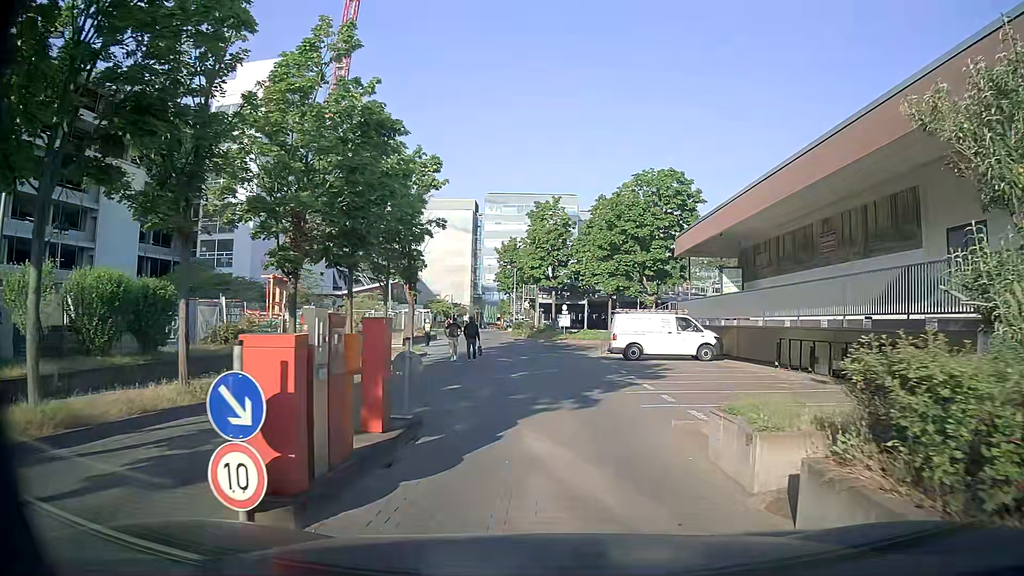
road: service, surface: paving_stones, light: Day
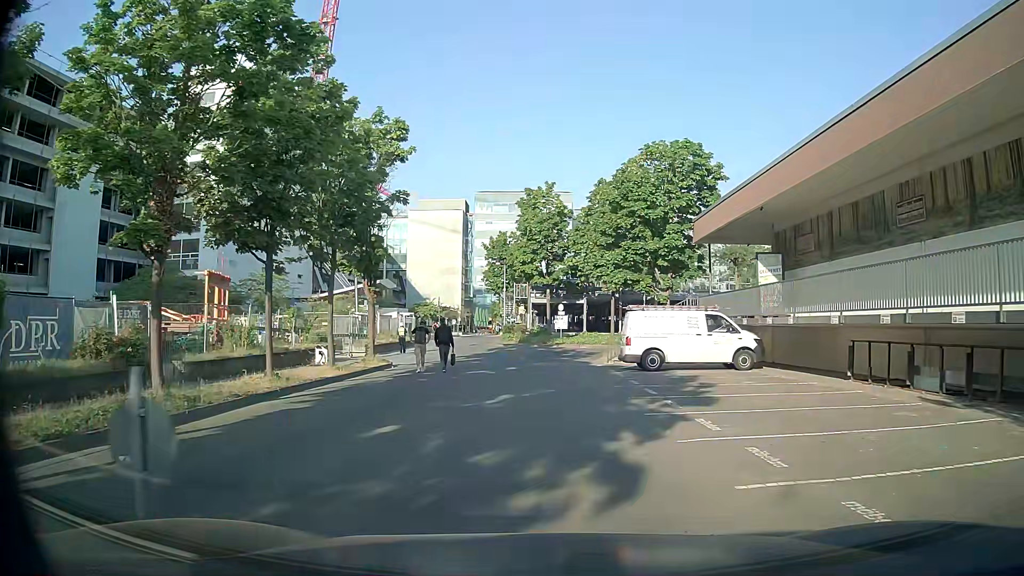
(0.0, +6.2) m; -1°
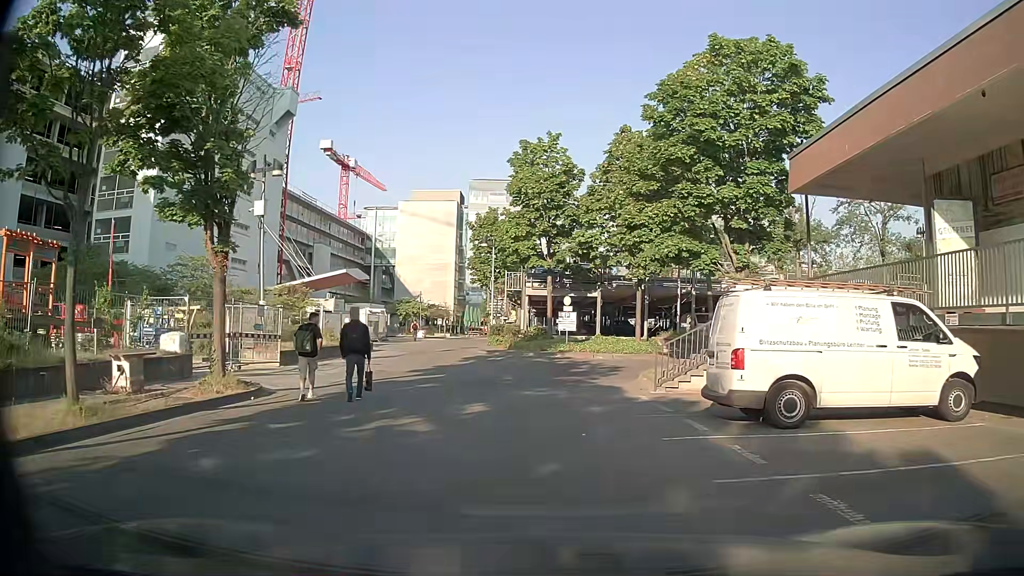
(+0.1, +12.3) m; 0°
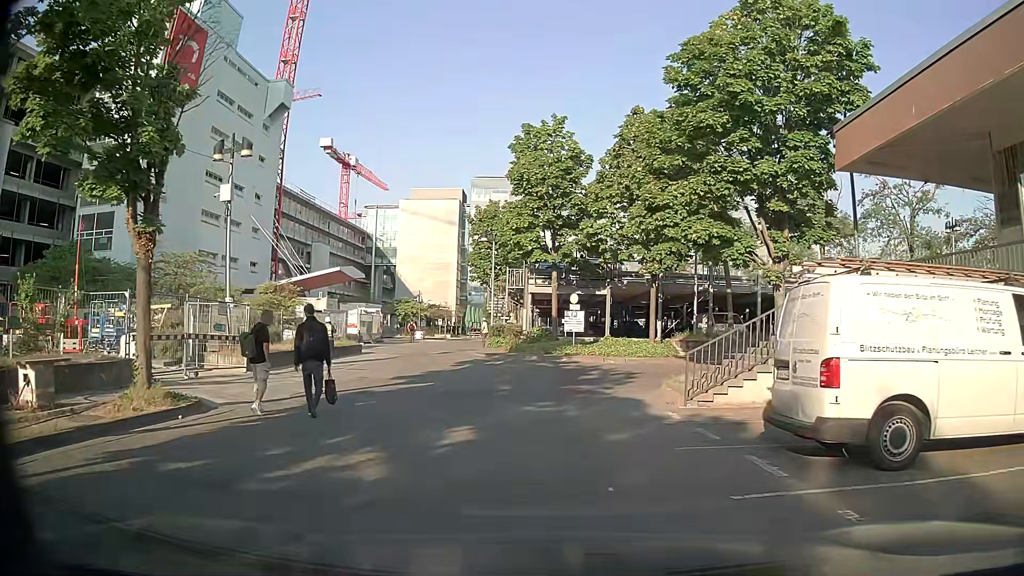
(0.0, +3.0) m; +1°
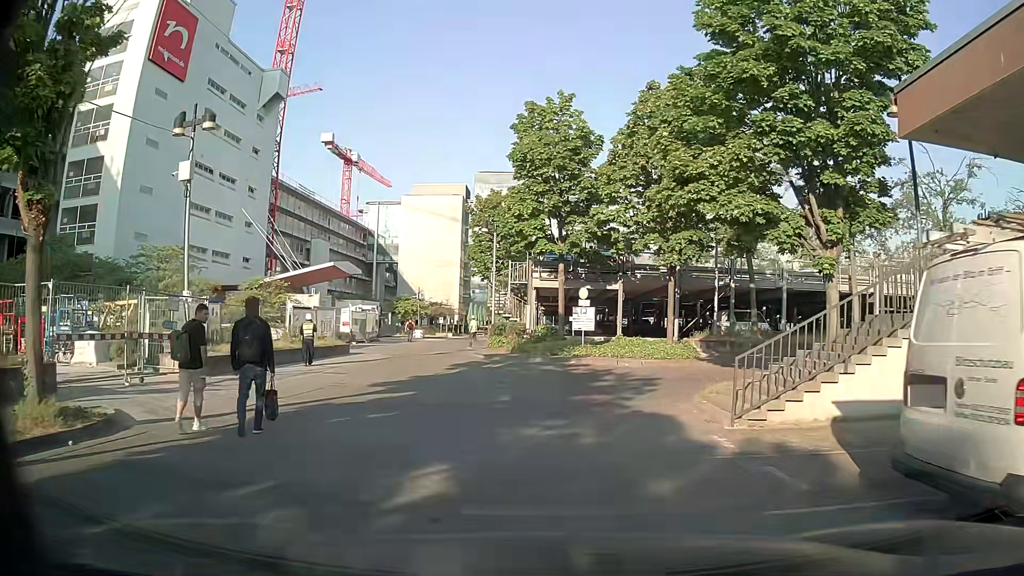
(0.0, +3.0) m; 0°
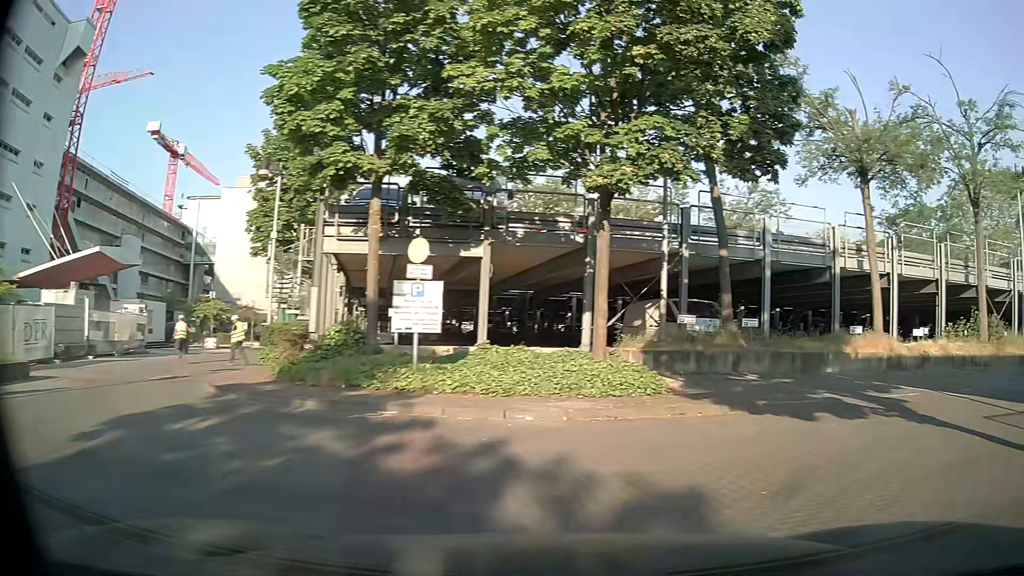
(+0.1, +13.7) m; +13°
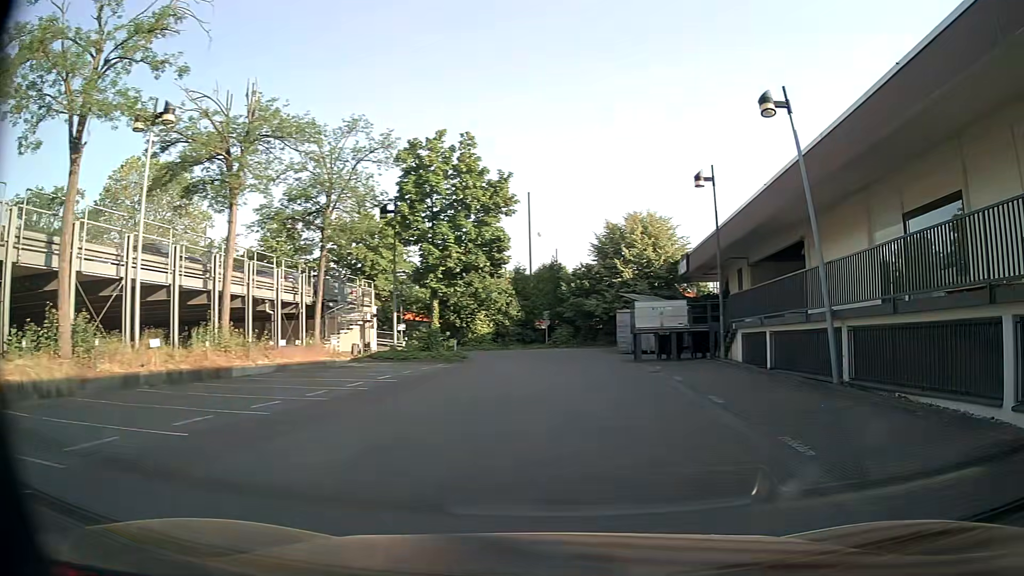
(+5.4, +6.9) m; +74°
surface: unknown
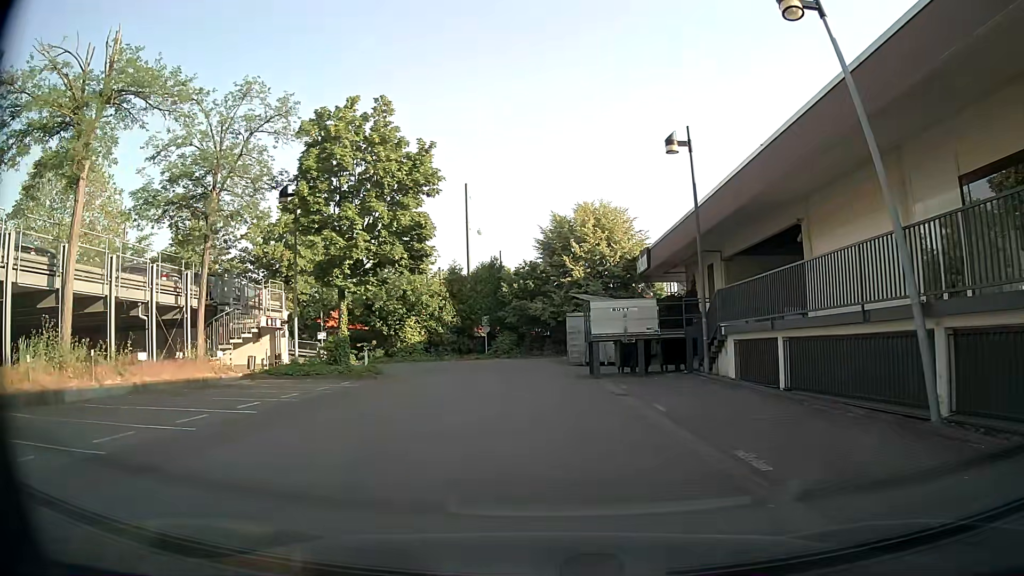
(+0.3, +5.8) m; +4°
